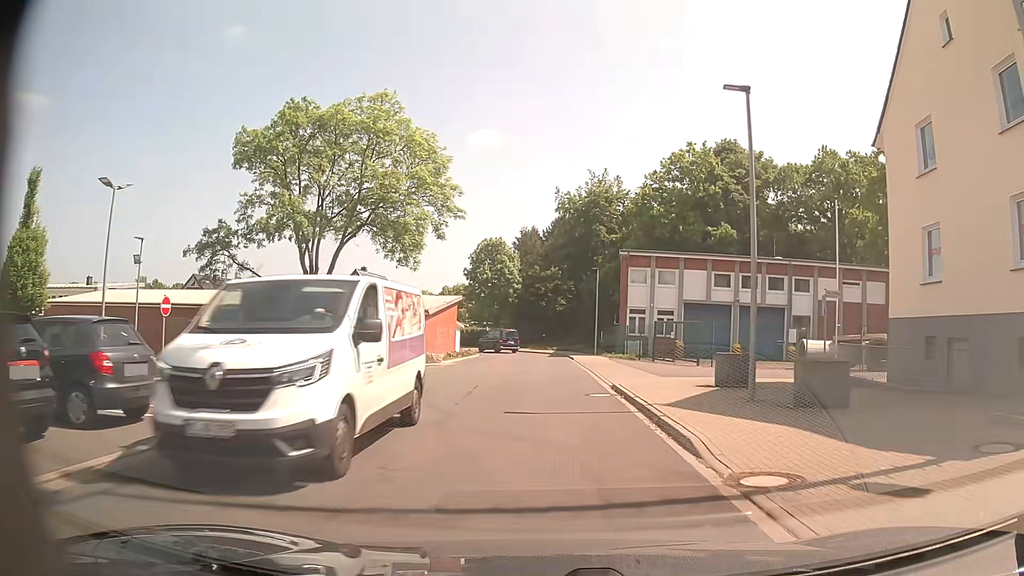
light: Day
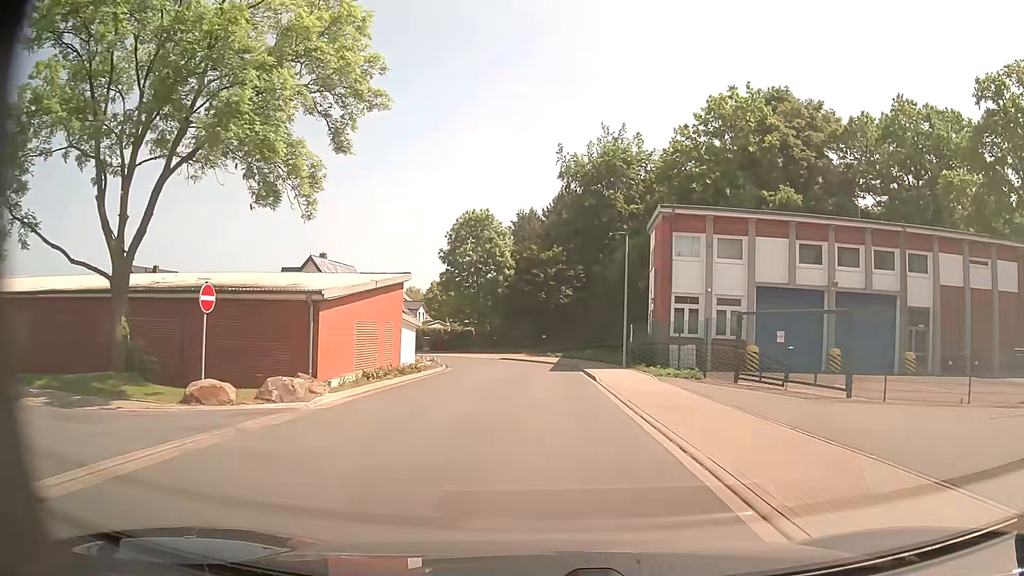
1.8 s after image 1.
(+0.1, +16.9) m; 0°
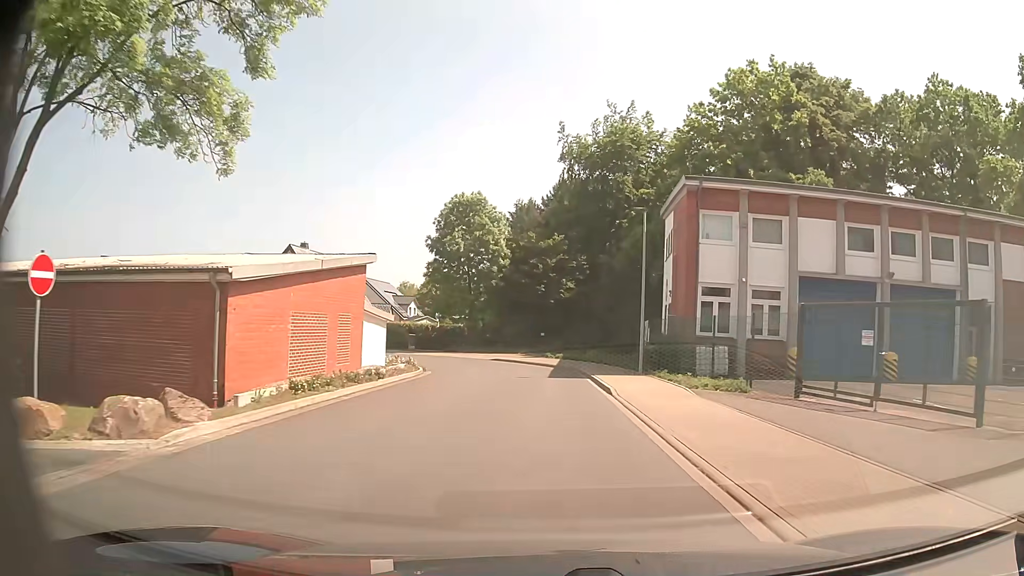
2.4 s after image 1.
(0.0, +5.7) m; 0°
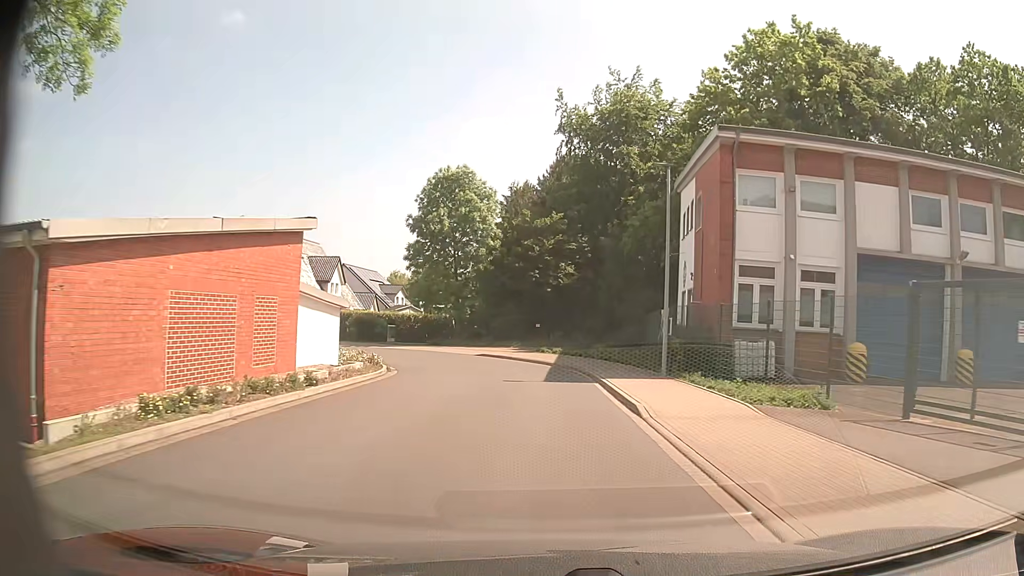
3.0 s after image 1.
(+0.1, +5.5) m; +1°
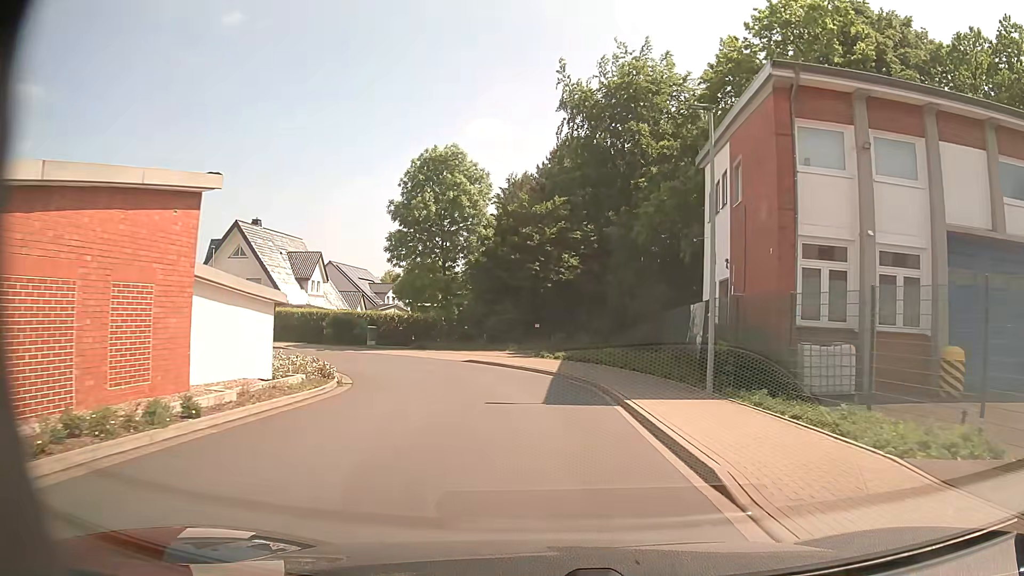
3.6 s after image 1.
(0.0, +5.2) m; 0°
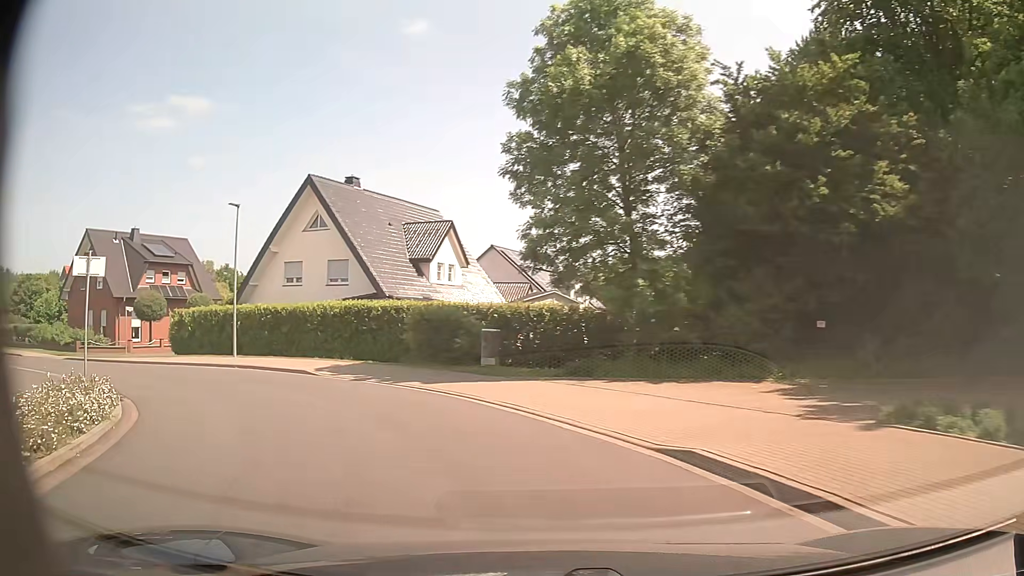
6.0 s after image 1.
(-1.6, +19.8) m; -17°
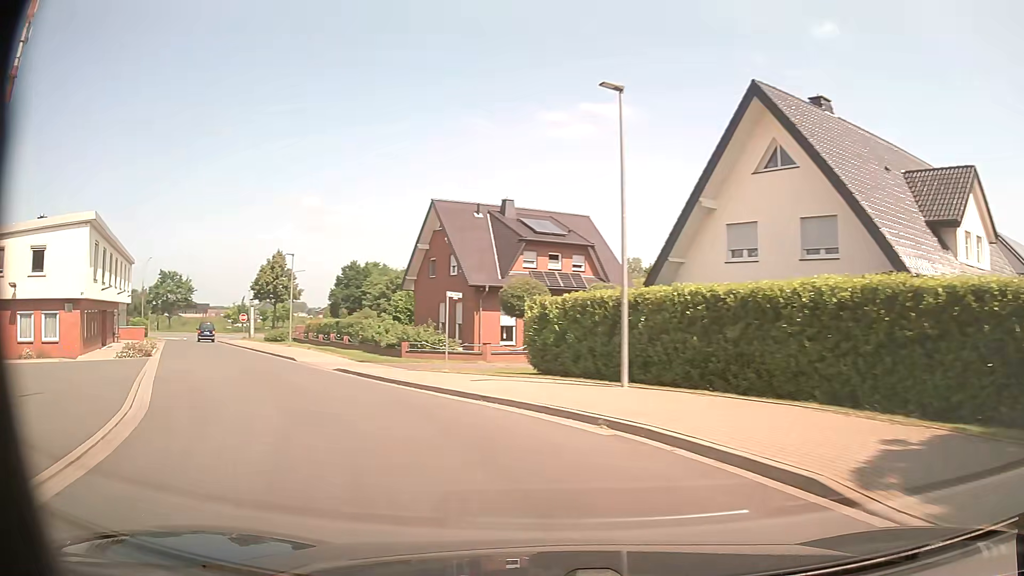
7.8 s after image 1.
(-4.5, +13.7) m; -37°
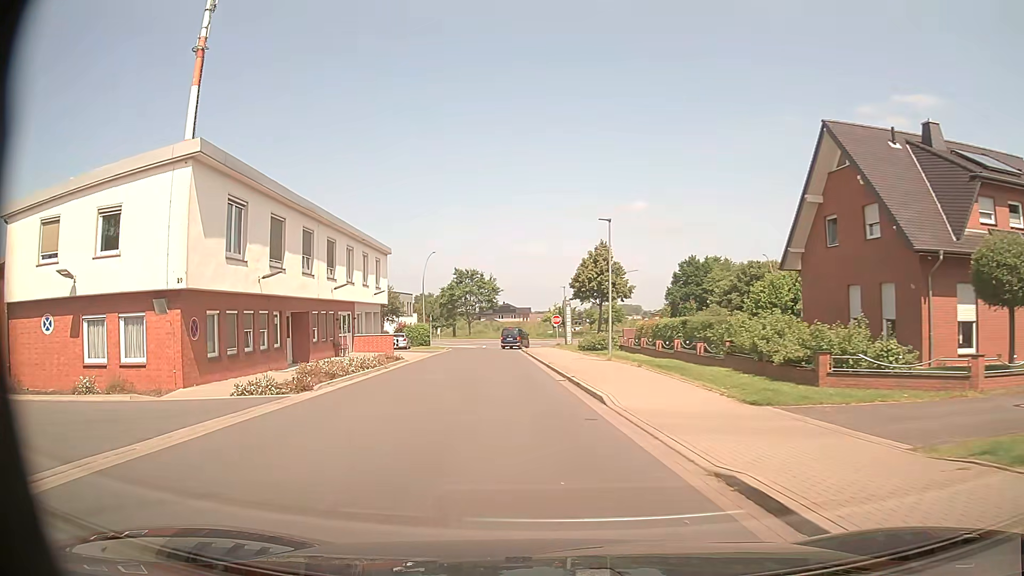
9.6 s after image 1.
(-4.7, +15.5) m; -29°
(-1, +10) (-1, +20) (-2, +30) (-3, +40) (-4, +50) (-5, +60) (-4, +70) (+4, +76) (+14, +77) (+24, +77) m
